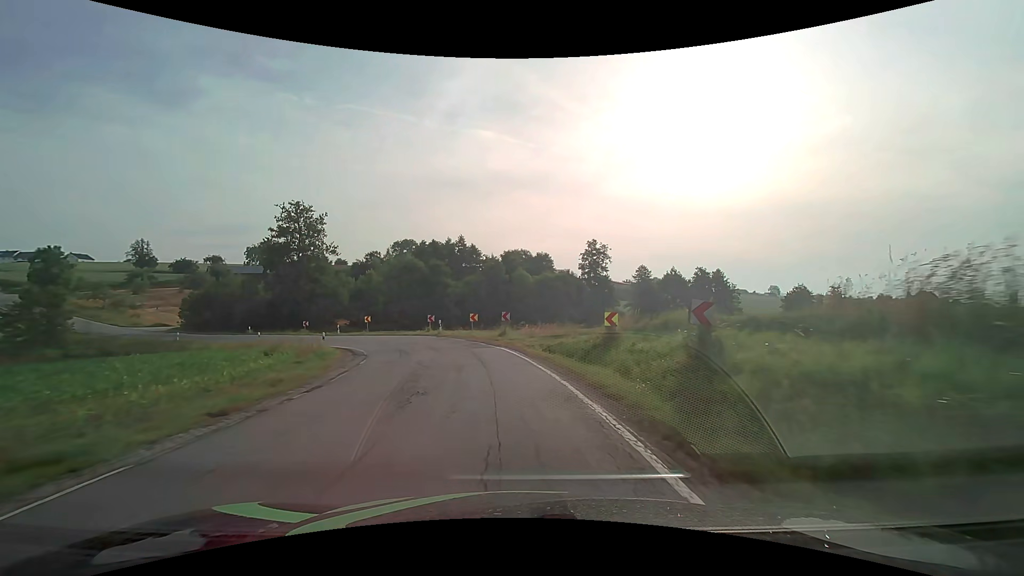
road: secondary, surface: asphalt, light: Day
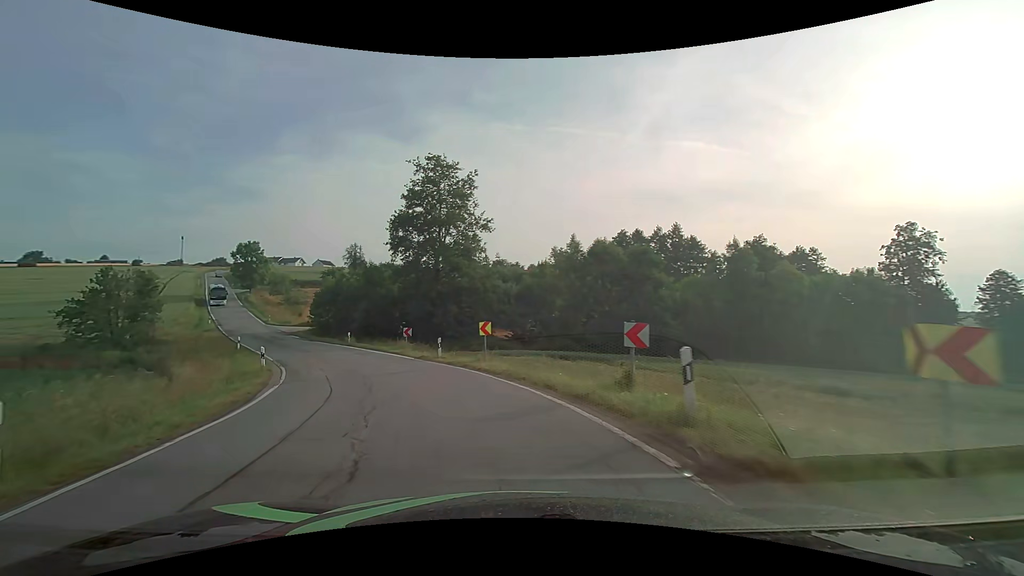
(-4.3, +27.4) m; -23°
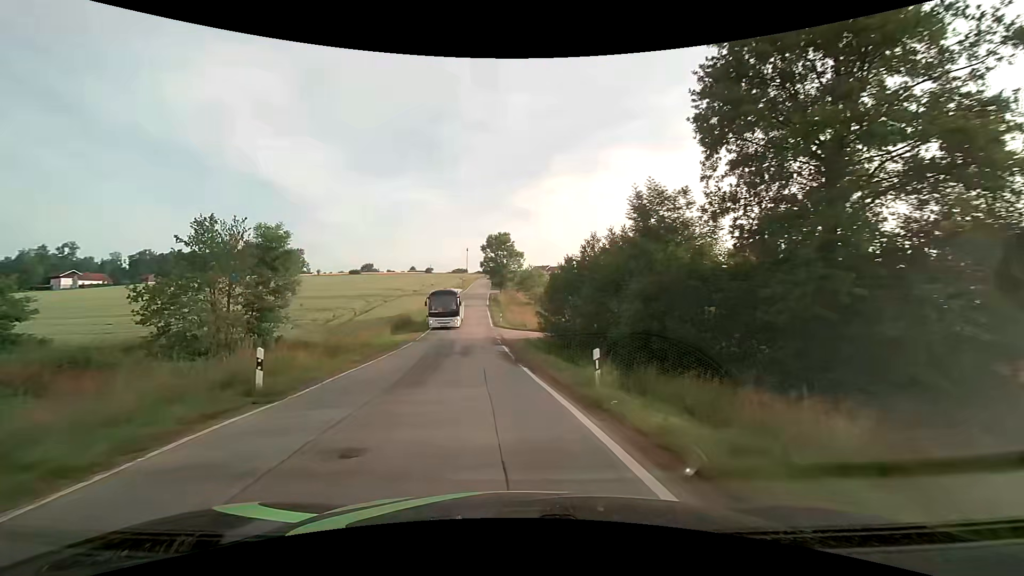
(-7.8, +27.3) m; -30°
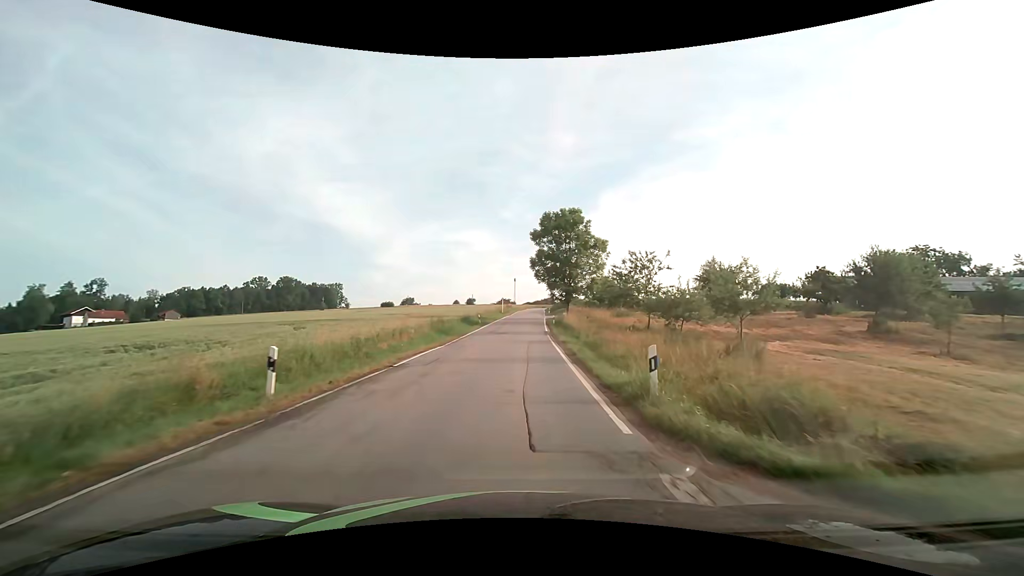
(-2.7, +39.3) m; -5°
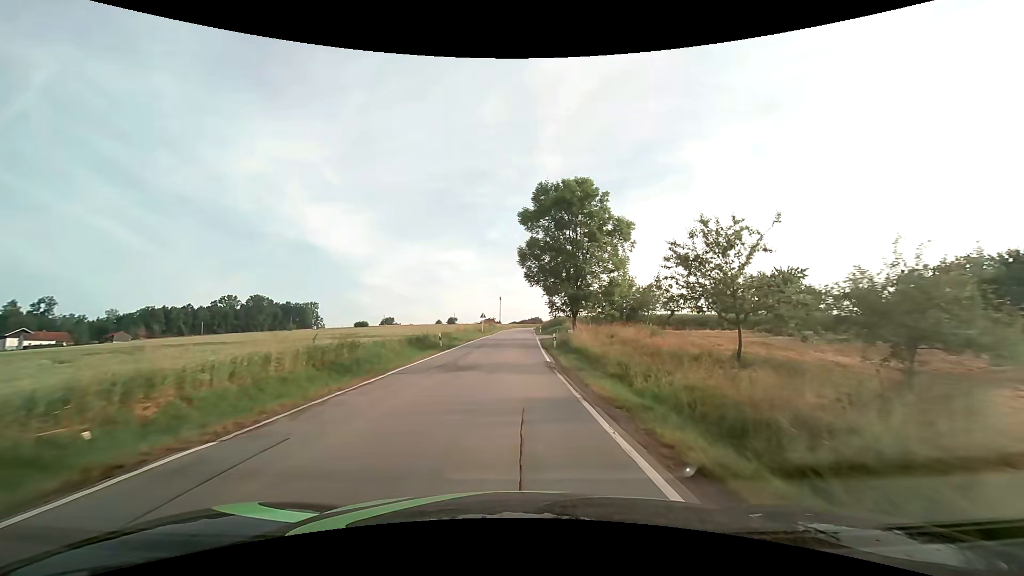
(+0.3, +17.1) m; +2°
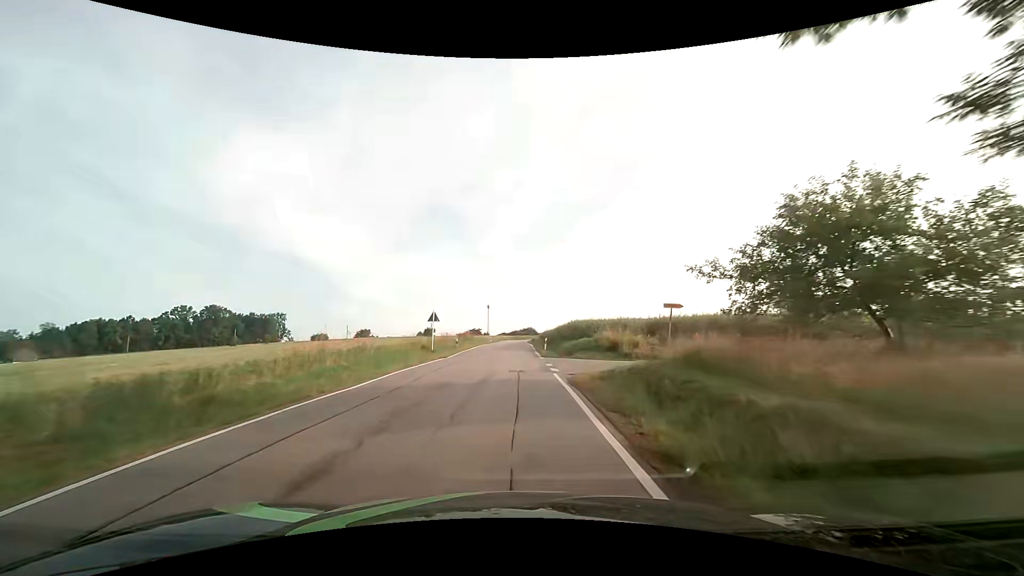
(+0.3, +34.7) m; +1°
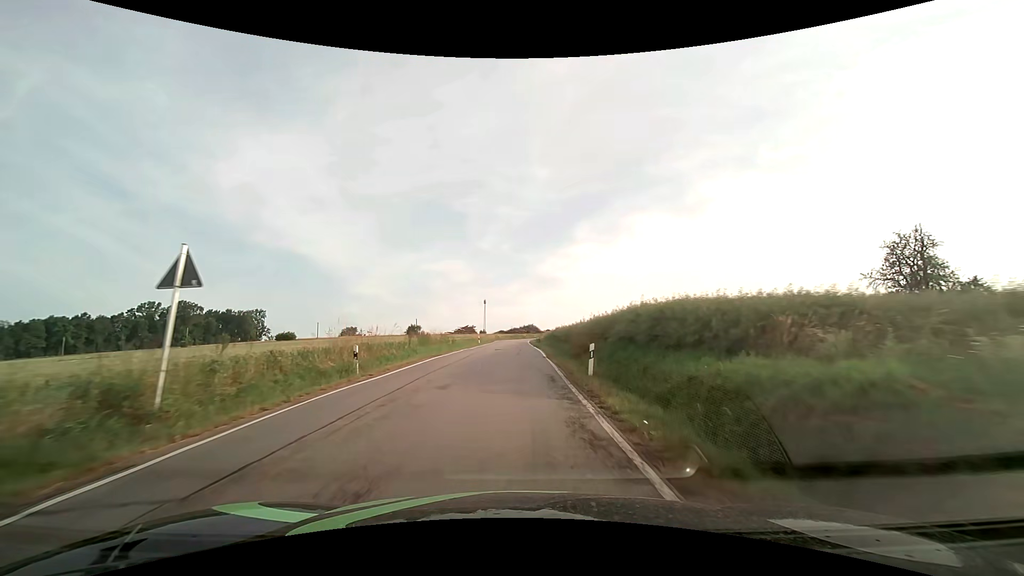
(+0.1, +26.2) m; 0°
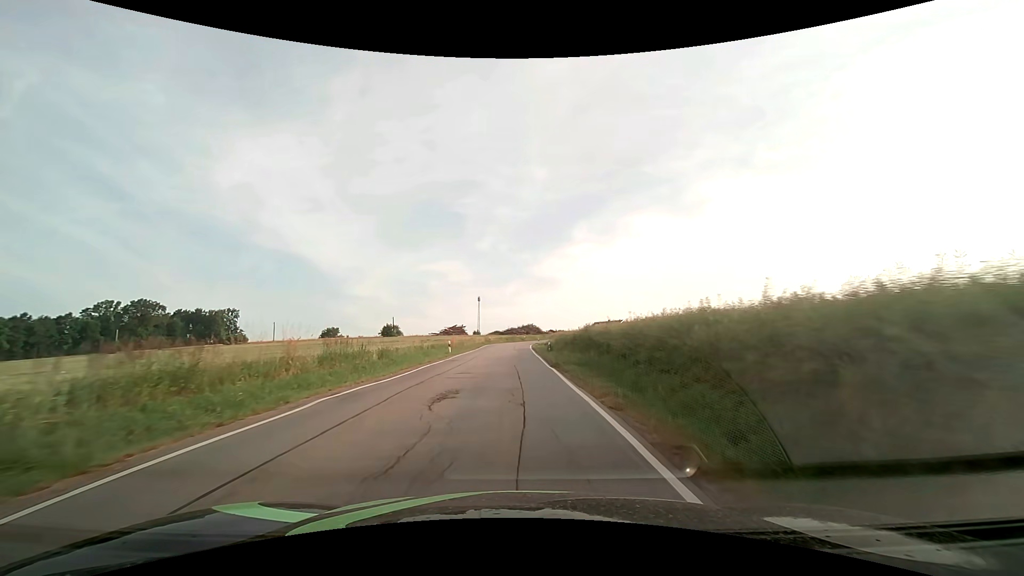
(+0.1, +26.4) m; 0°
(0, +10) (0, +20) (0, +30) (0, +40) (0, +50) (0, +60) (0, +70) (+1, +80) (+3, +90) (+6, +99) m
